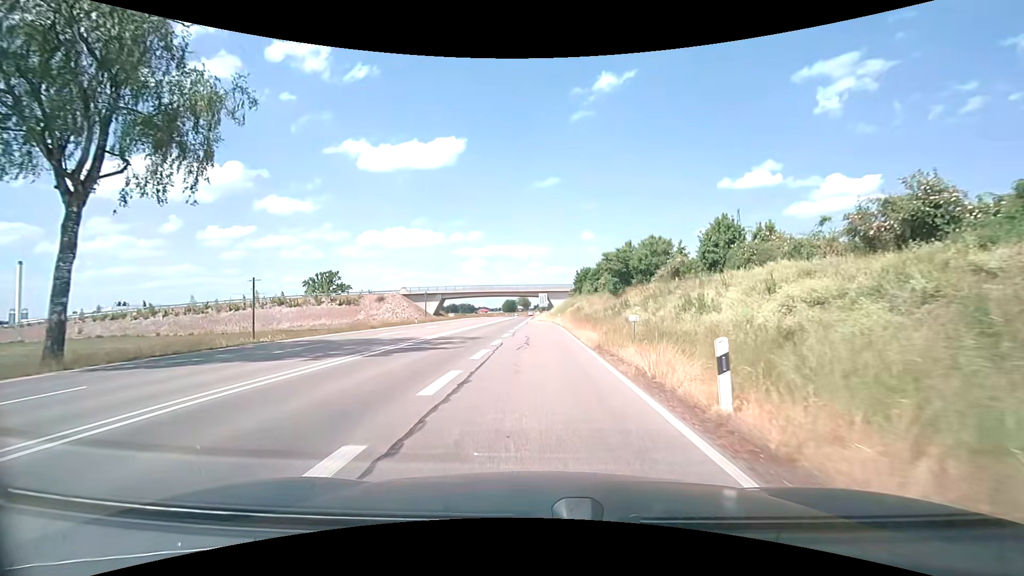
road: trunk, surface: asphalt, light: Day
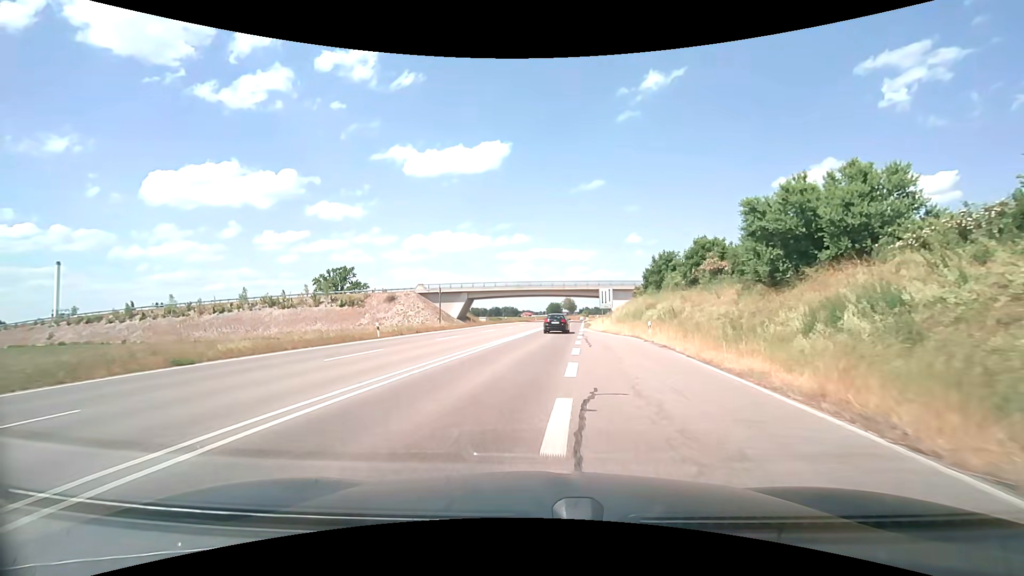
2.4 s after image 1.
(-1.3, +27.3) m; -5°
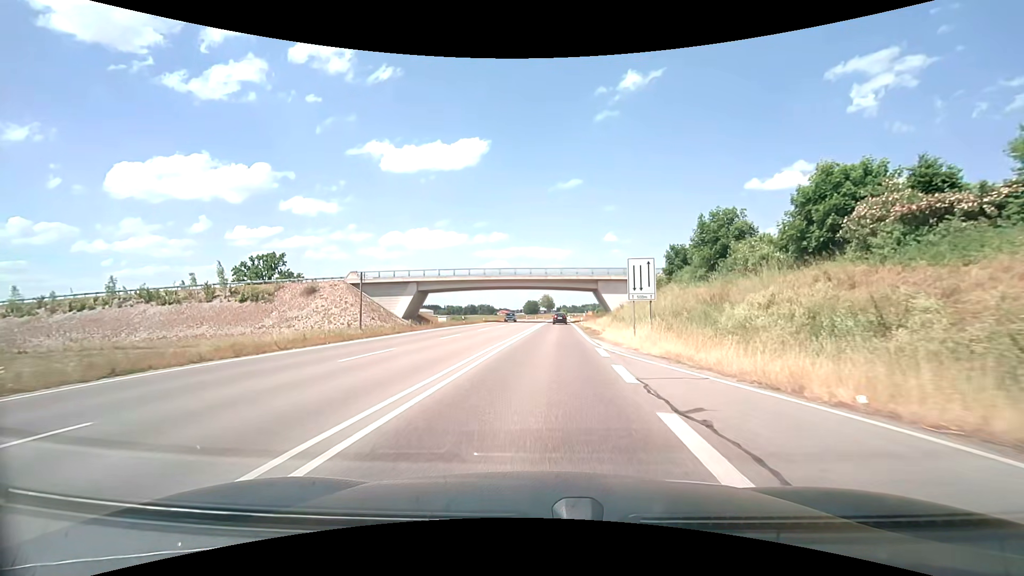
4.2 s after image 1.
(+0.5, +25.4) m; +3°
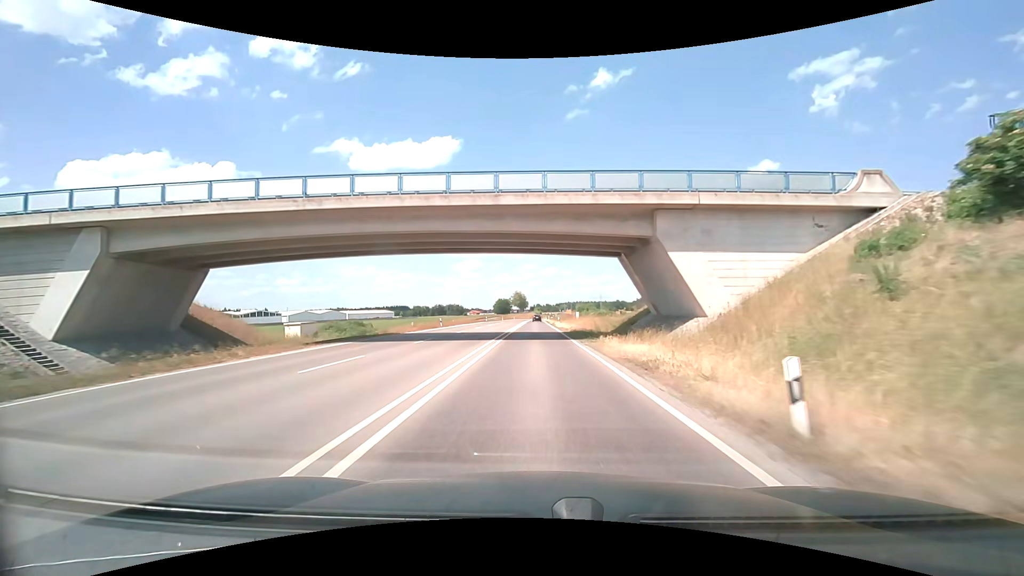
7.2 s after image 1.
(+1.7, +50.3) m; +3°
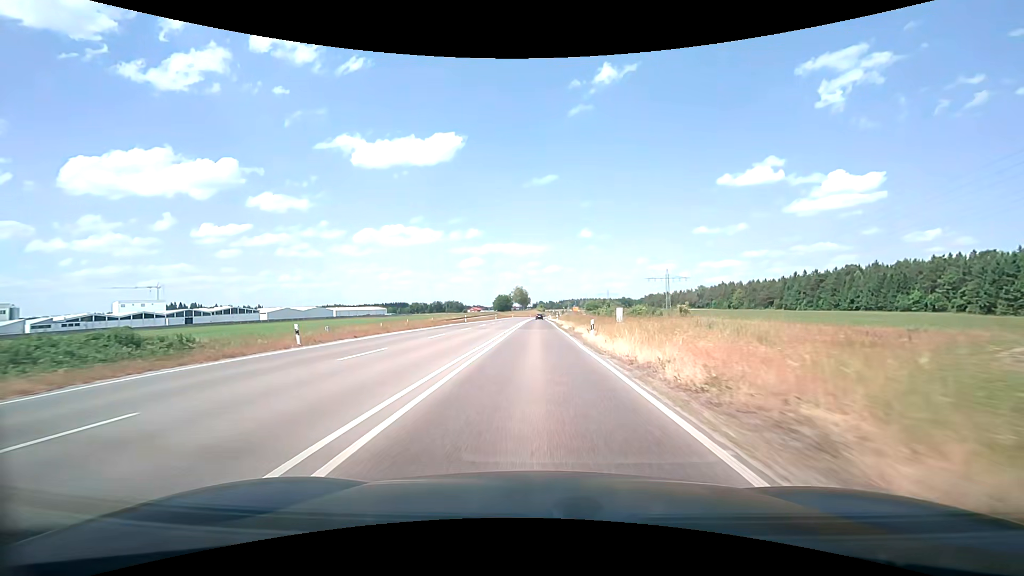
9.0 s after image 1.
(-0.1, +33.7) m; 0°
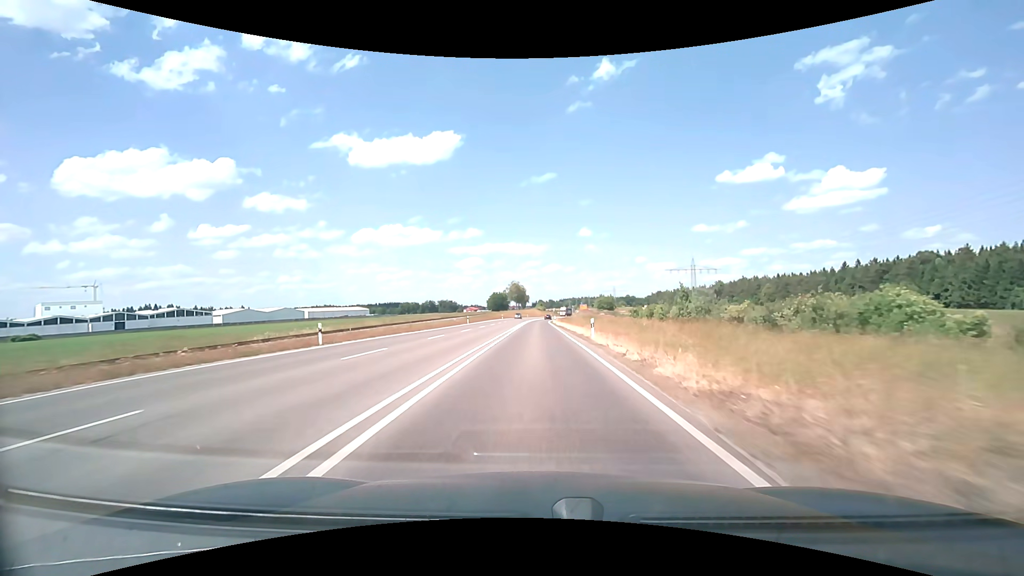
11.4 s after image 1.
(0.0, +48.1) m; 0°
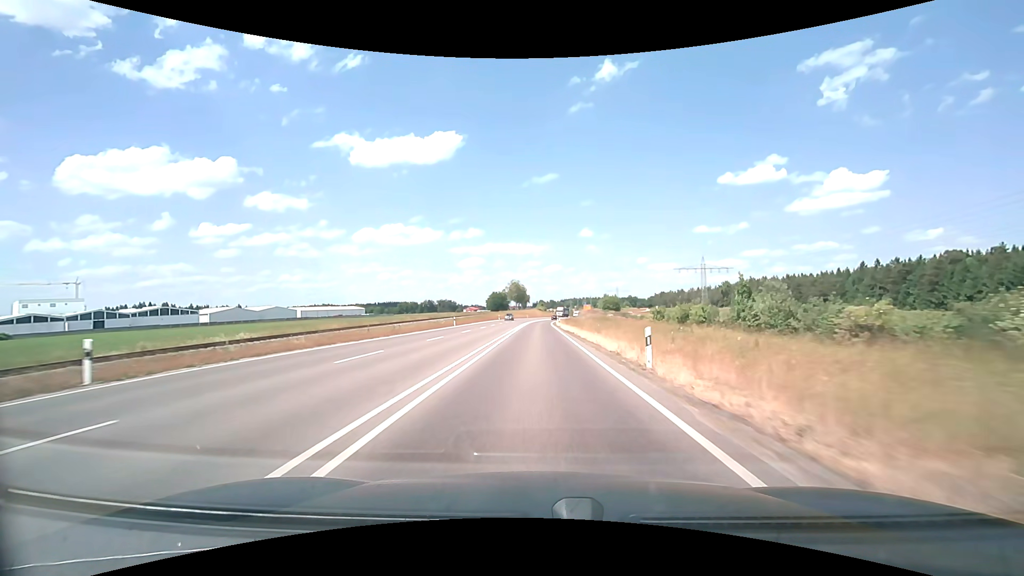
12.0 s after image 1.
(0.0, +12.5) m; 0°
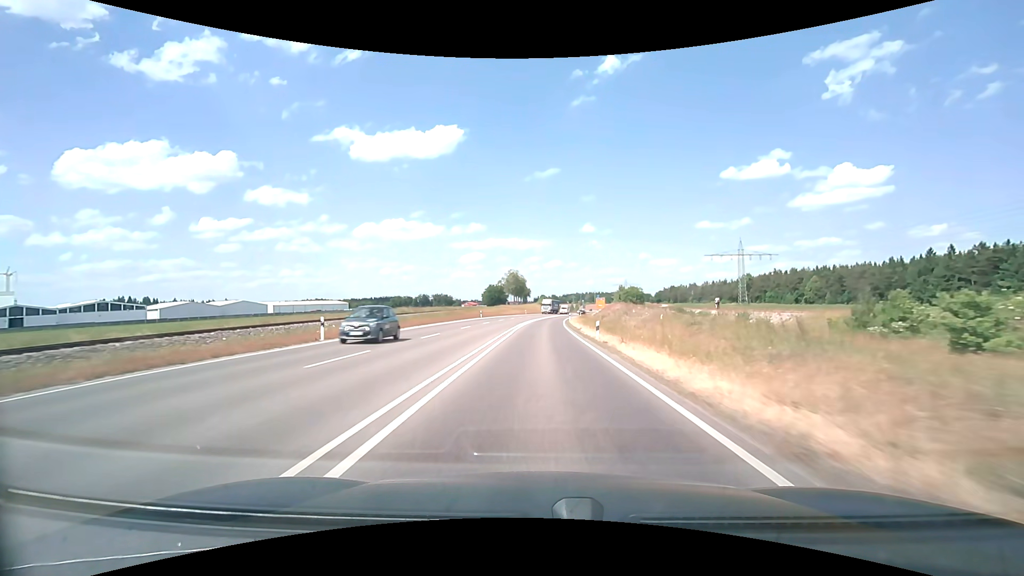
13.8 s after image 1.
(-0.1, +38.4) m; 0°
(0, +10) (0, +20) (0, +30) (0, +40) (0, +50) (+1, +60) (+1, +70) (+2, +80) (+3, +90) (+4, +100) m
